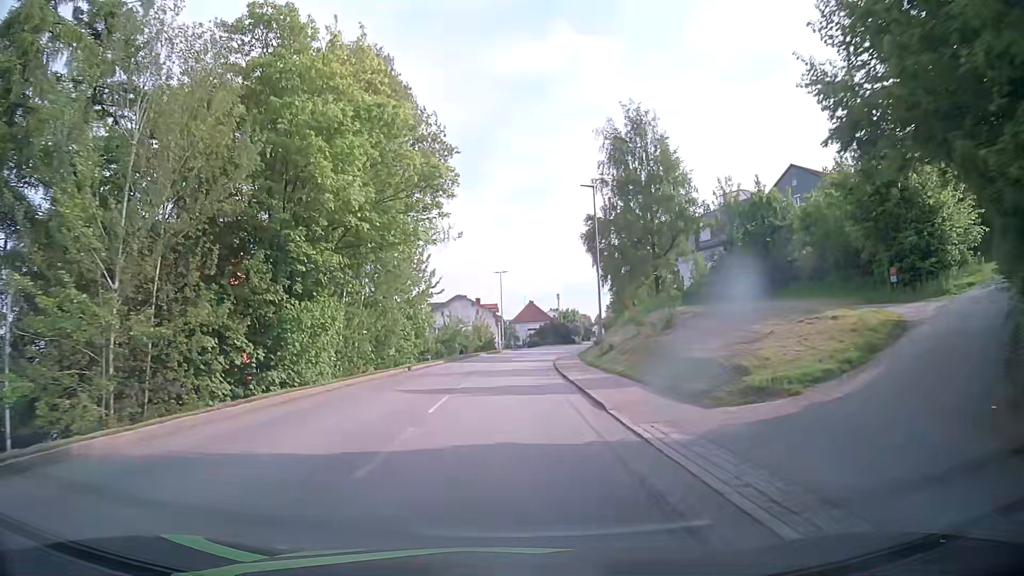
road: tertiary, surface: asphalt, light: Day
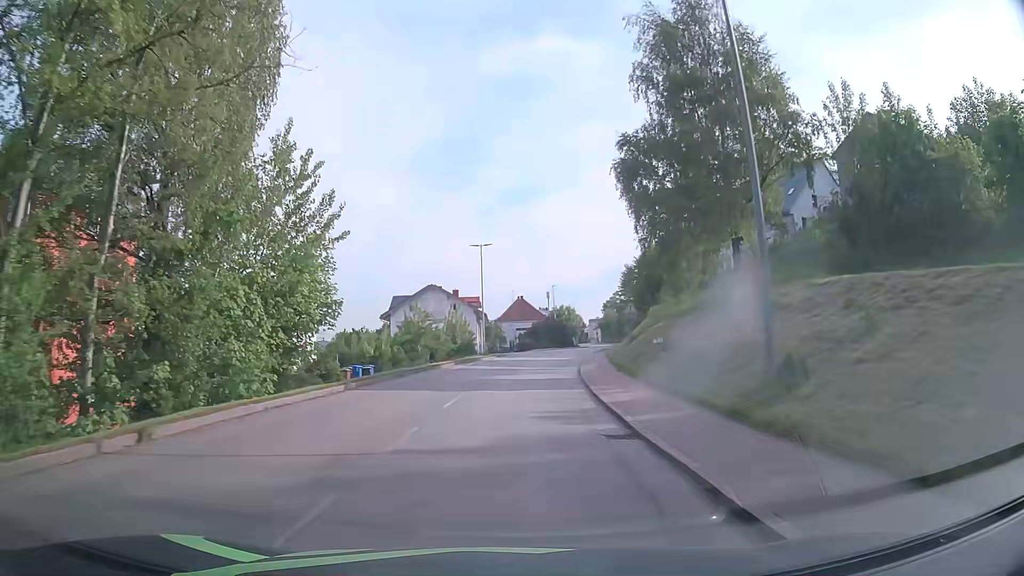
(+0.2, +22.7) m; +1°
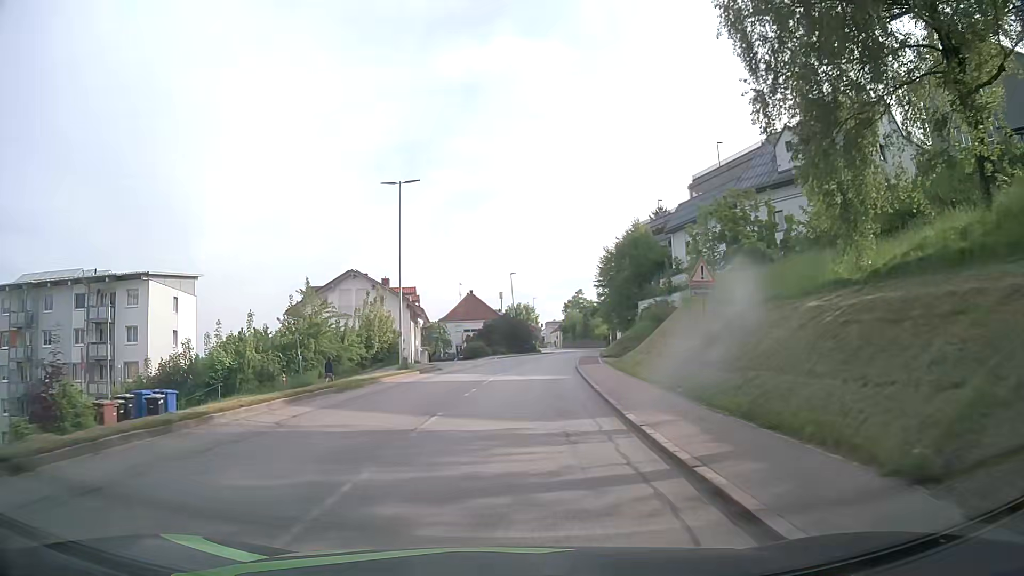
(+0.5, +22.5) m; +4°
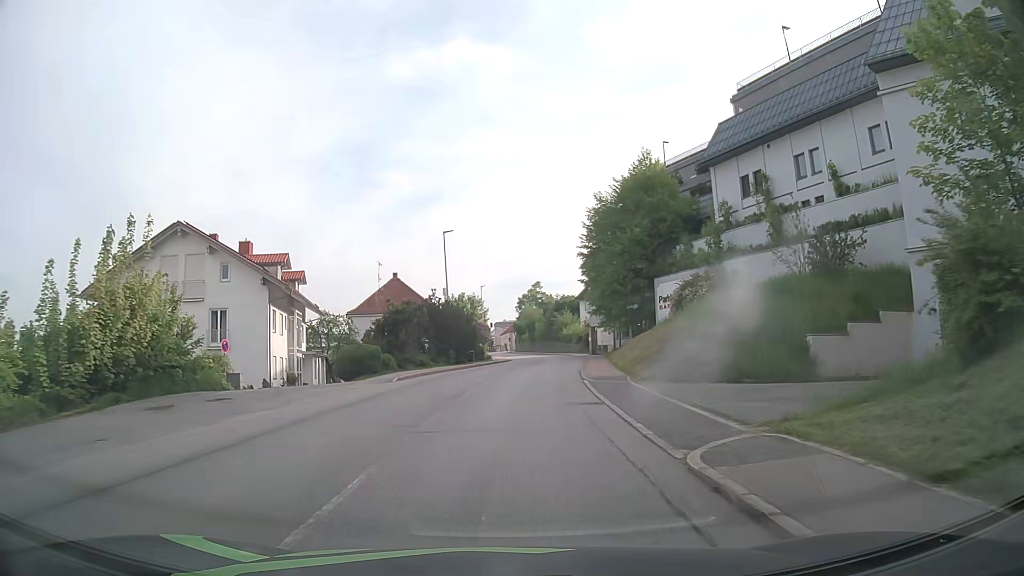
(+1.2, +29.6) m; +4°
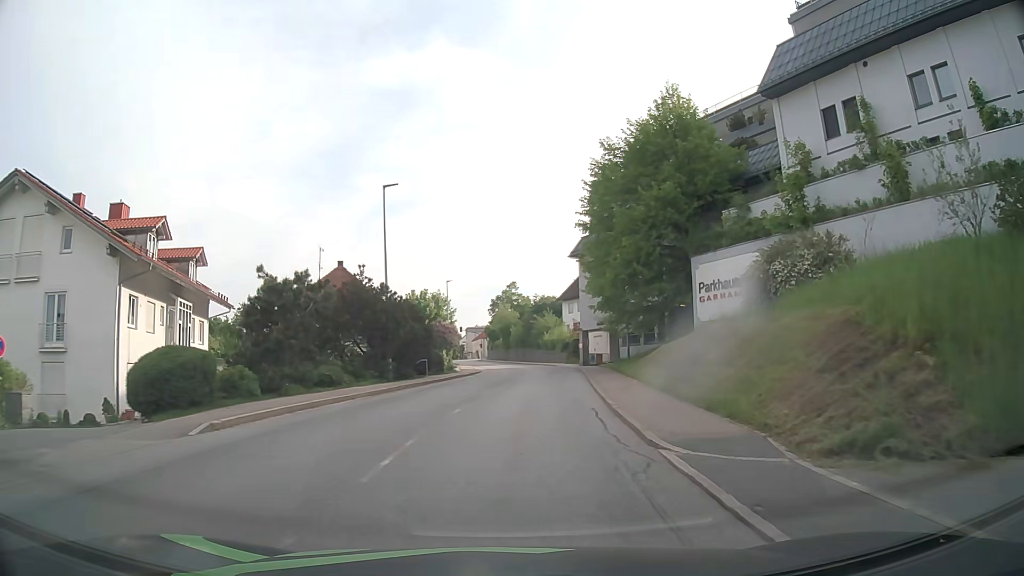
(+0.3, +14.7) m; +3°
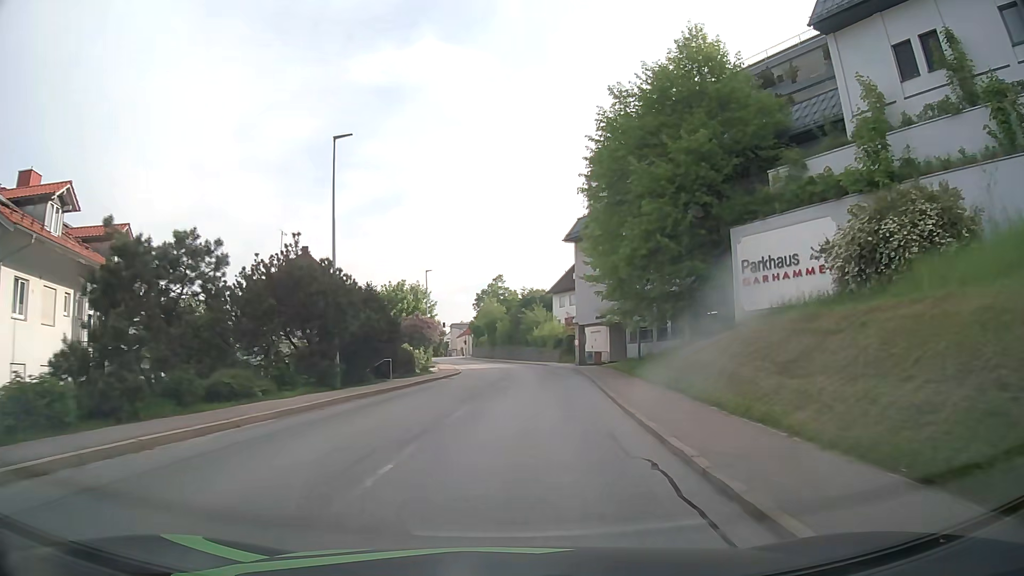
(0.0, +7.3) m; 0°
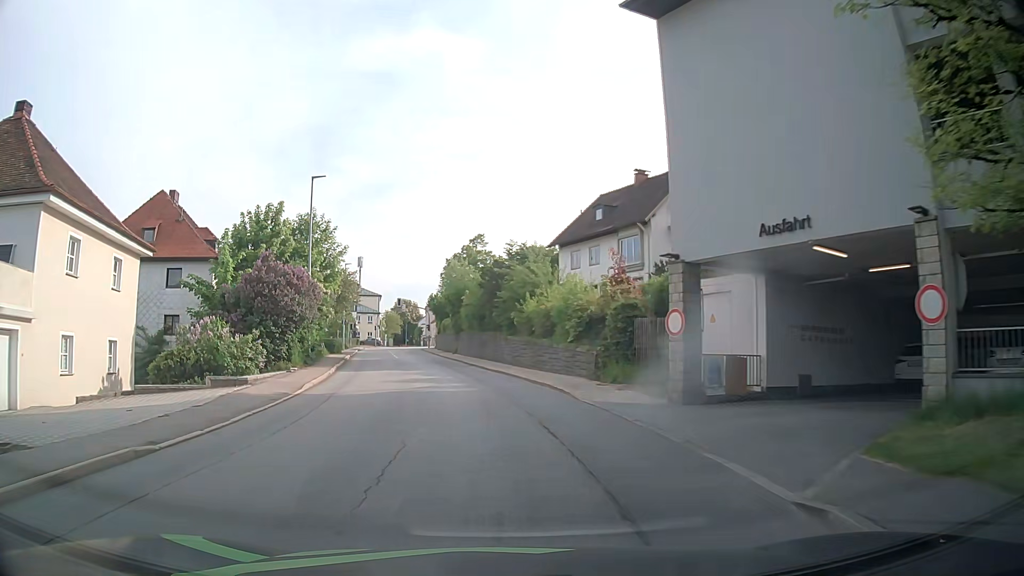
(+1.7, +34.8) m; +2°
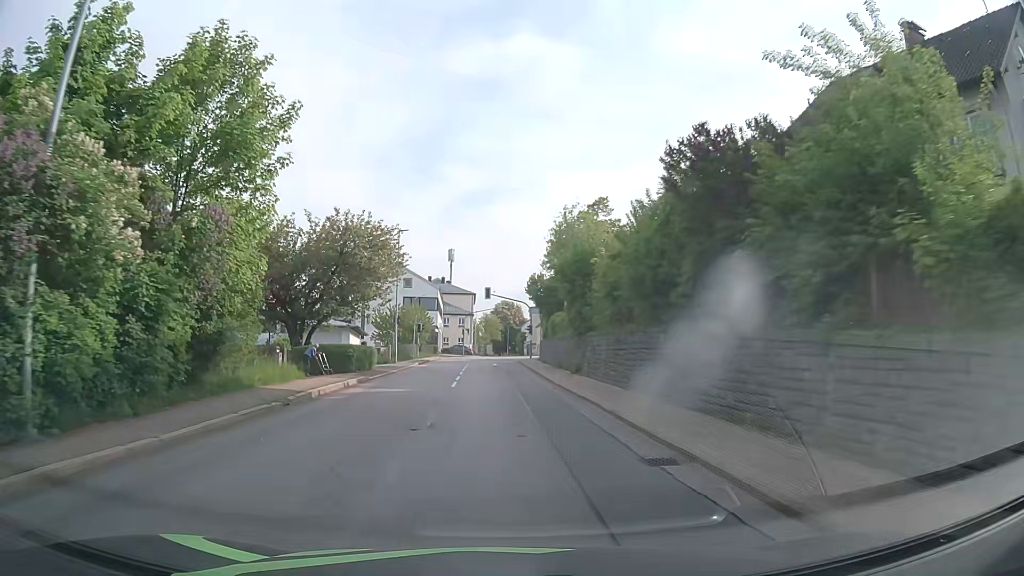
(-2.4, +26.0) m; -10°
